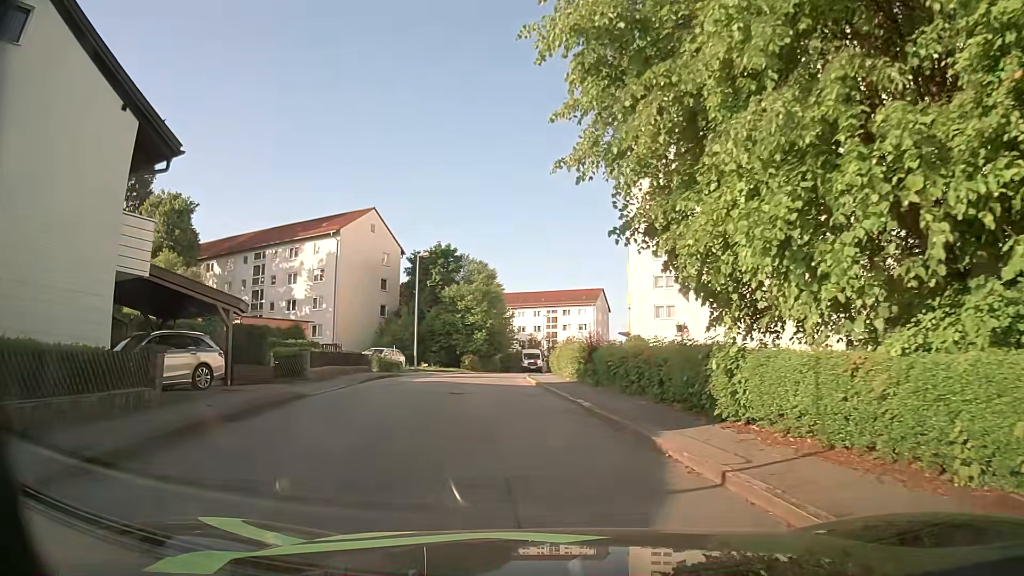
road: residential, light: Day
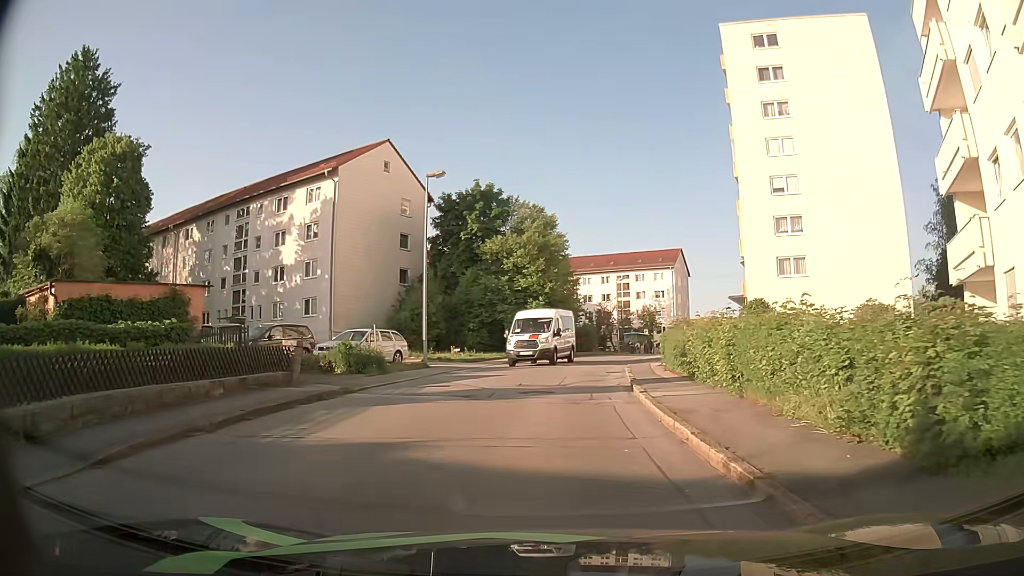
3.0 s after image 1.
(-1.1, +18.3) m; -4°
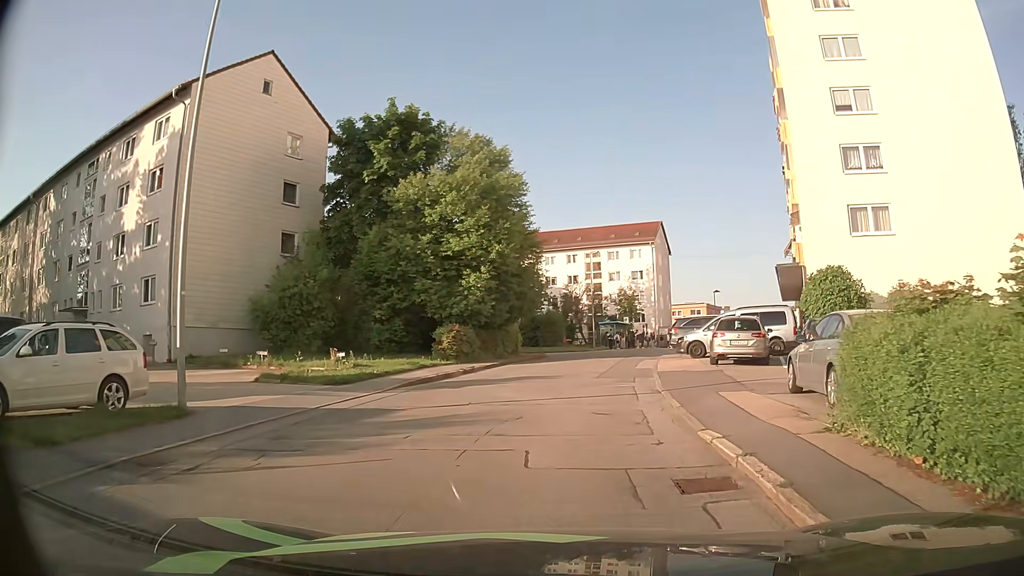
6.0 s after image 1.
(+0.3, +16.5) m; +2°
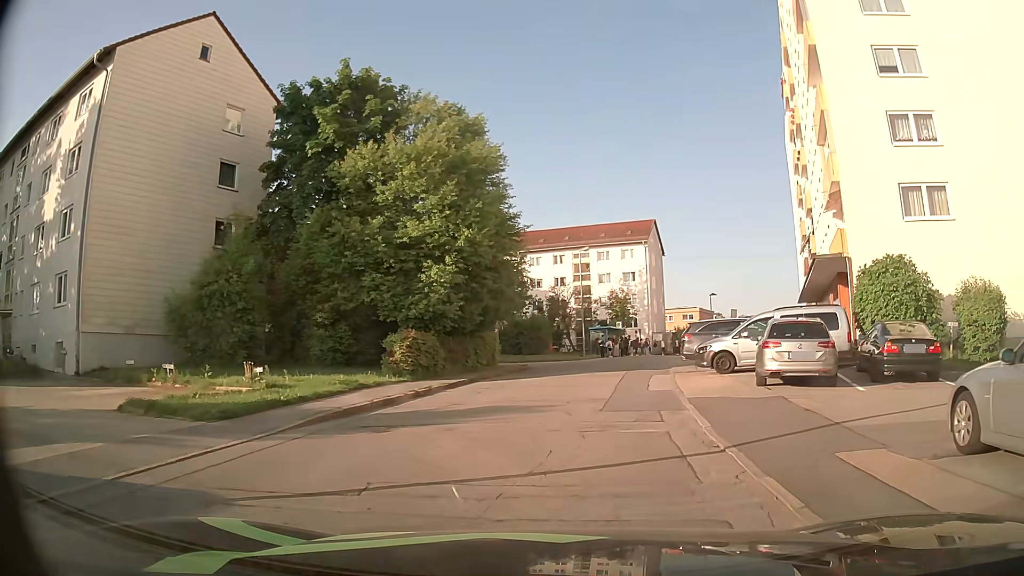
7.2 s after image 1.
(+0.1, +6.1) m; +2°
